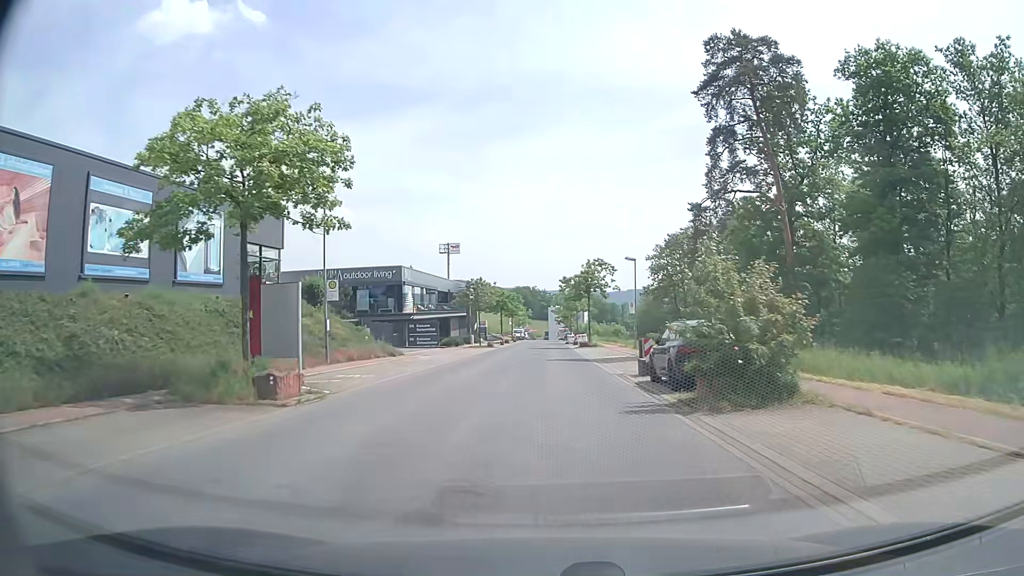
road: unclassified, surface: asphalt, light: Day
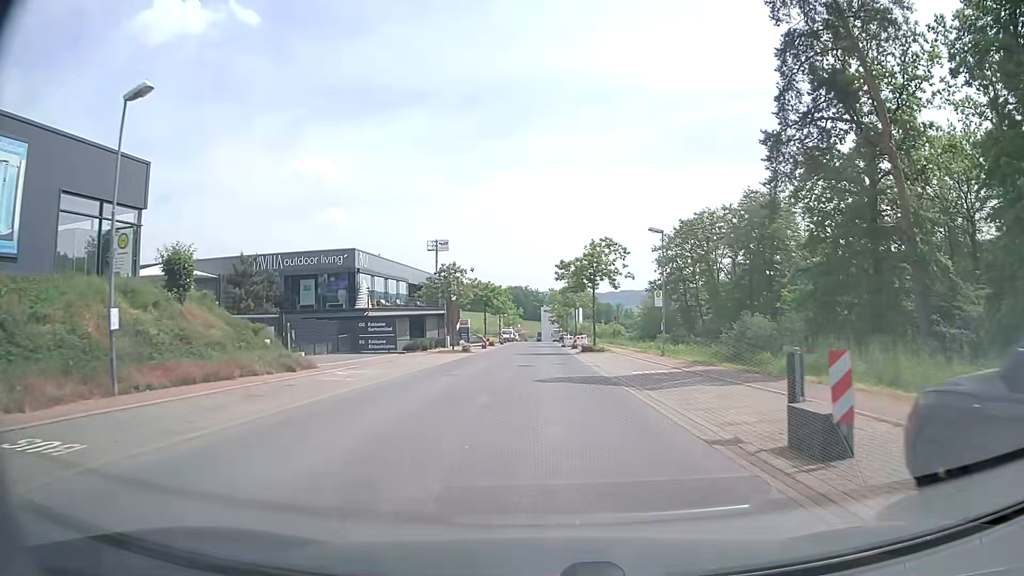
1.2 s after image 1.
(+0.1, +14.2) m; 0°
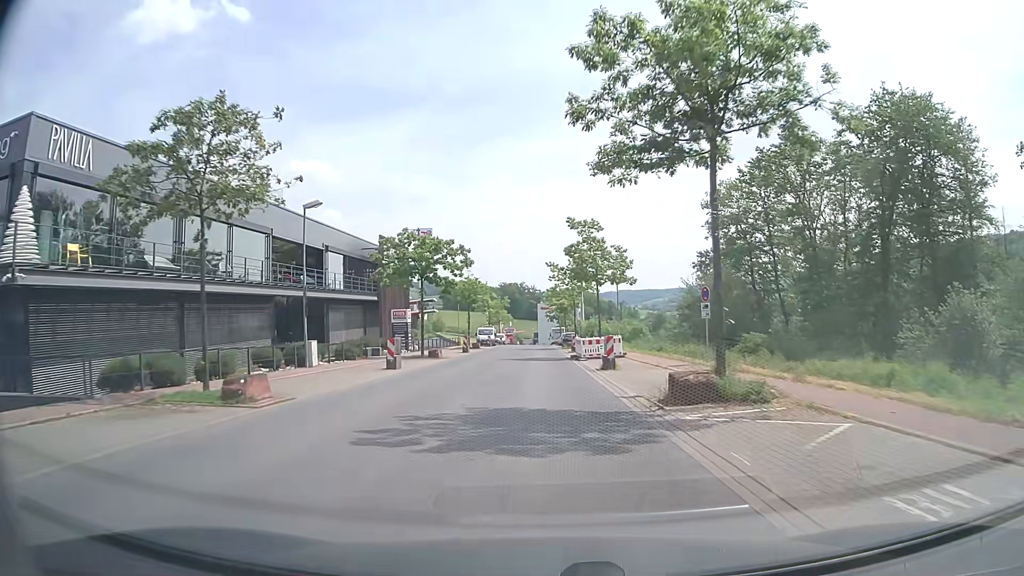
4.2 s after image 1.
(+0.4, +36.1) m; 0°
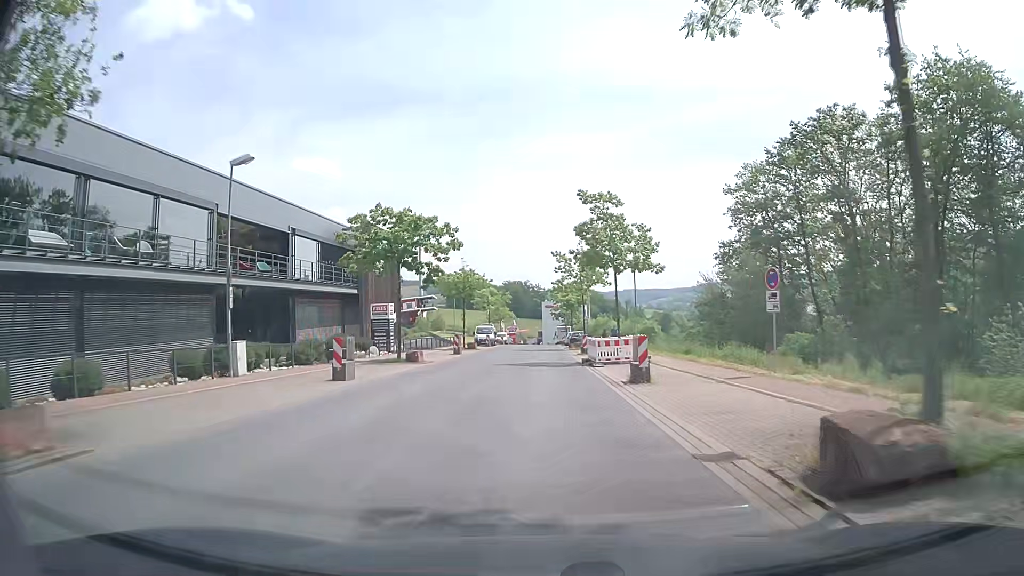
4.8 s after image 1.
(0.0, +7.3) m; 0°
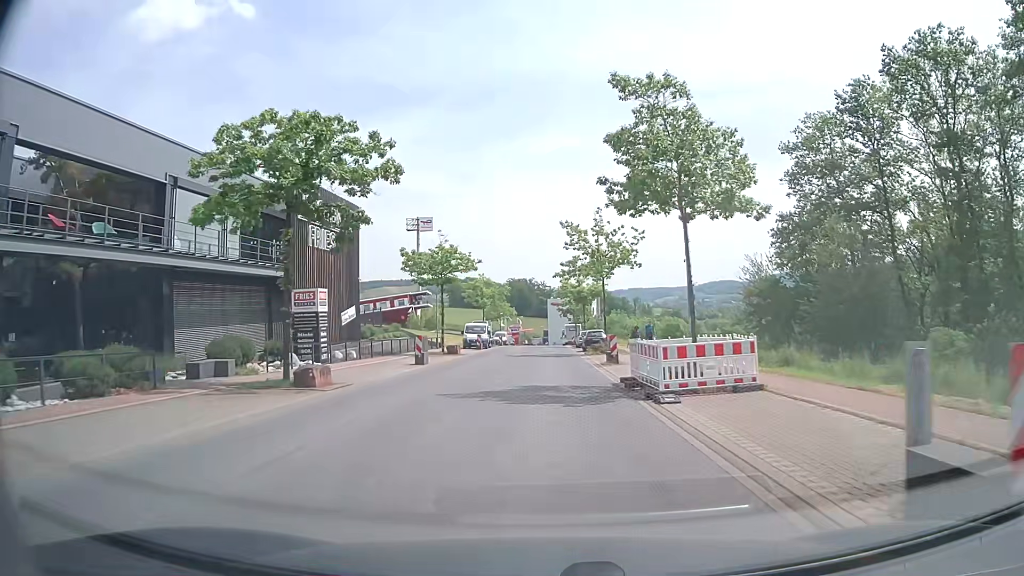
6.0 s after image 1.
(-0.1, +14.4) m; -1°
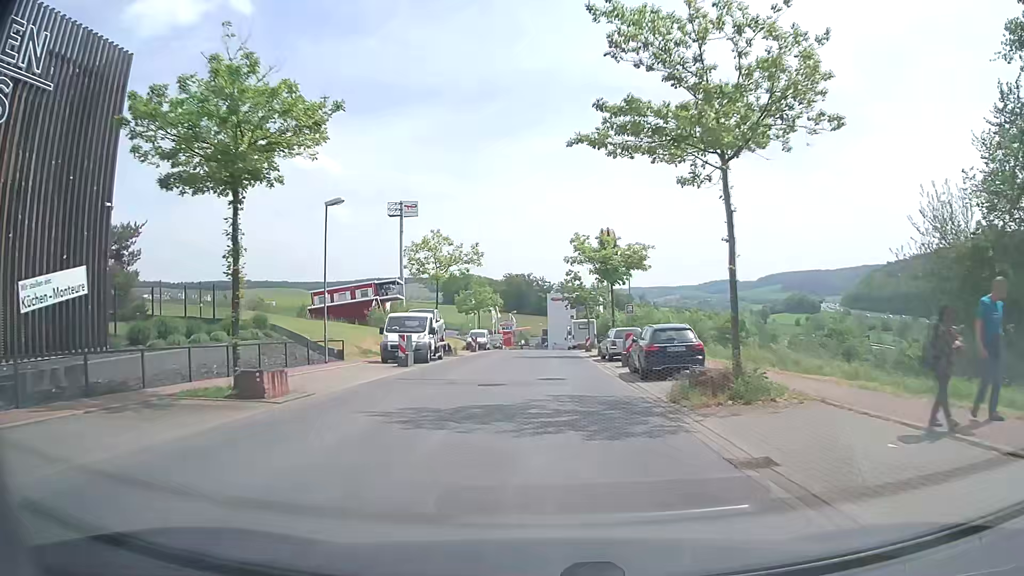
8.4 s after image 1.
(+0.1, +28.2) m; 0°
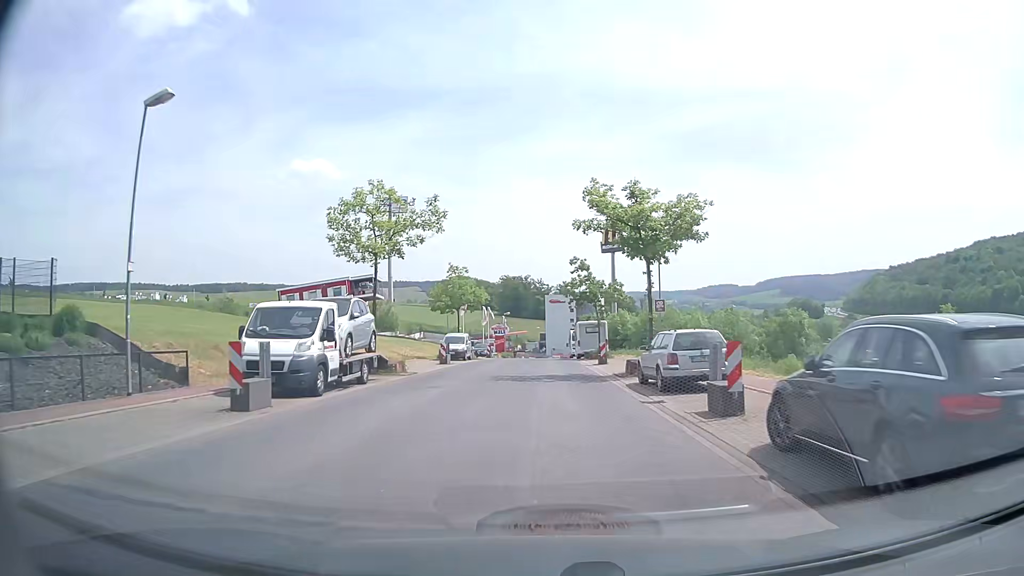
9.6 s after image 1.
(0.0, +13.8) m; 0°
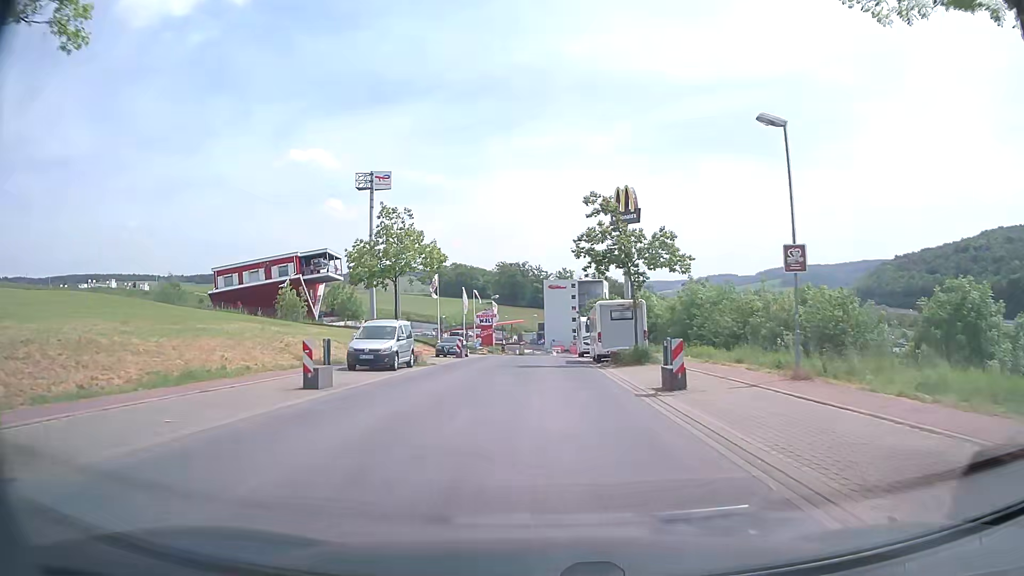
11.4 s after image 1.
(+0.3, +20.3) m; +1°
(0, +10) (0, +20) (0, +30) (0, +40) (0, +50) (0, +60) (0, +70) (+1, +80) (+2, +90) (+3, +100) m
